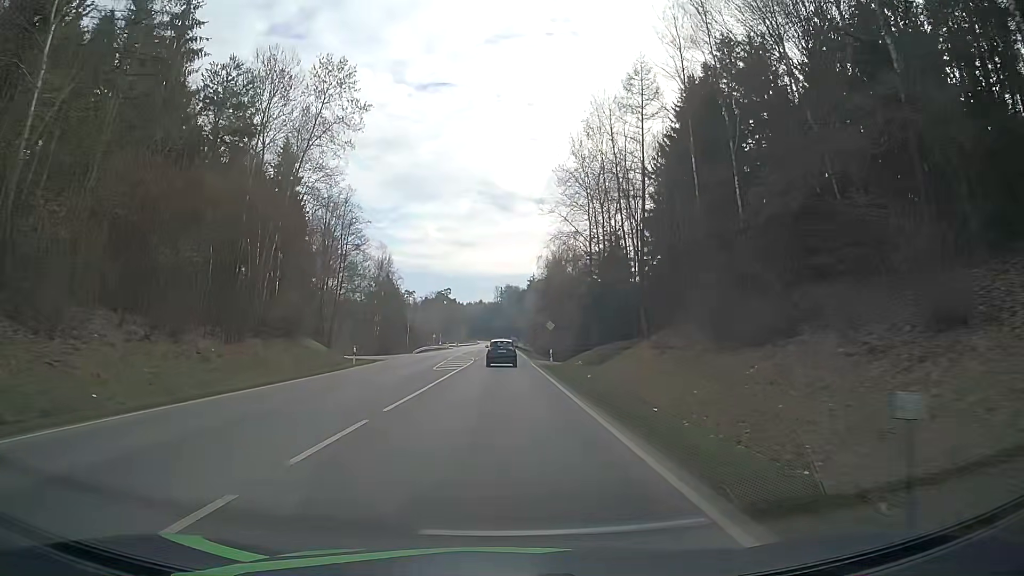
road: secondary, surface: asphalt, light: Day
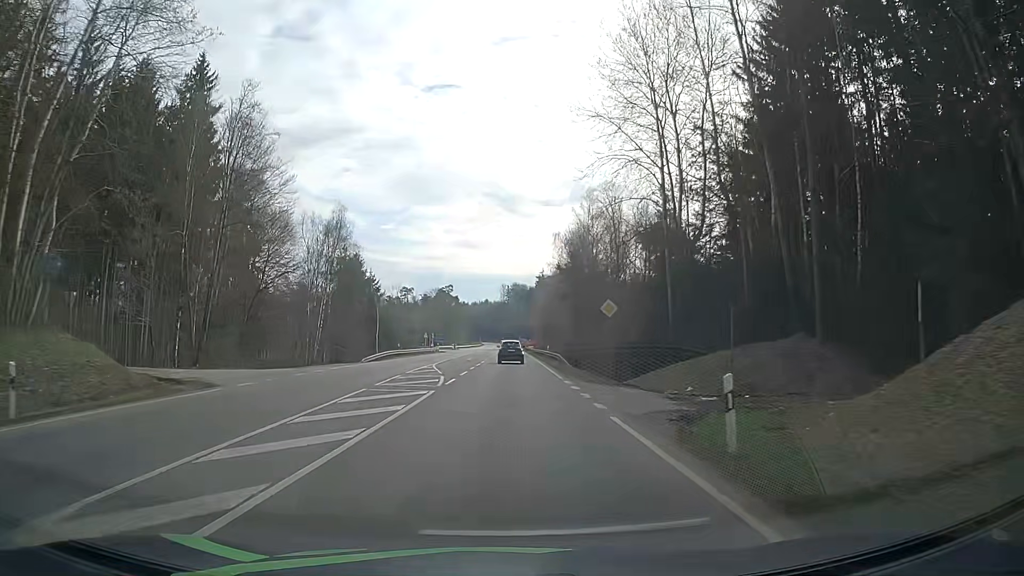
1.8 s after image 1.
(-0.1, +30.4) m; -1°
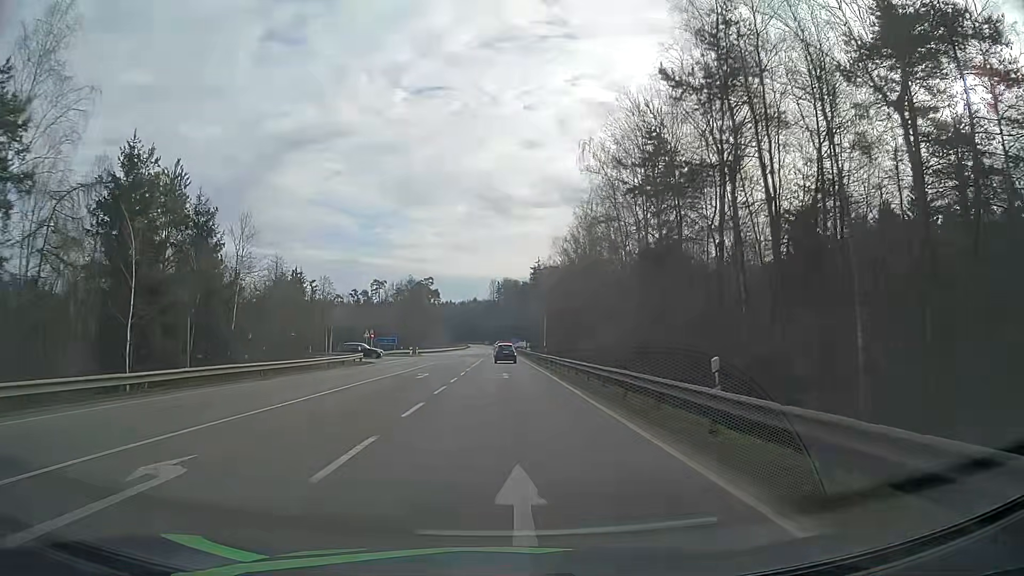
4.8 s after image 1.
(+0.4, +51.2) m; +1°
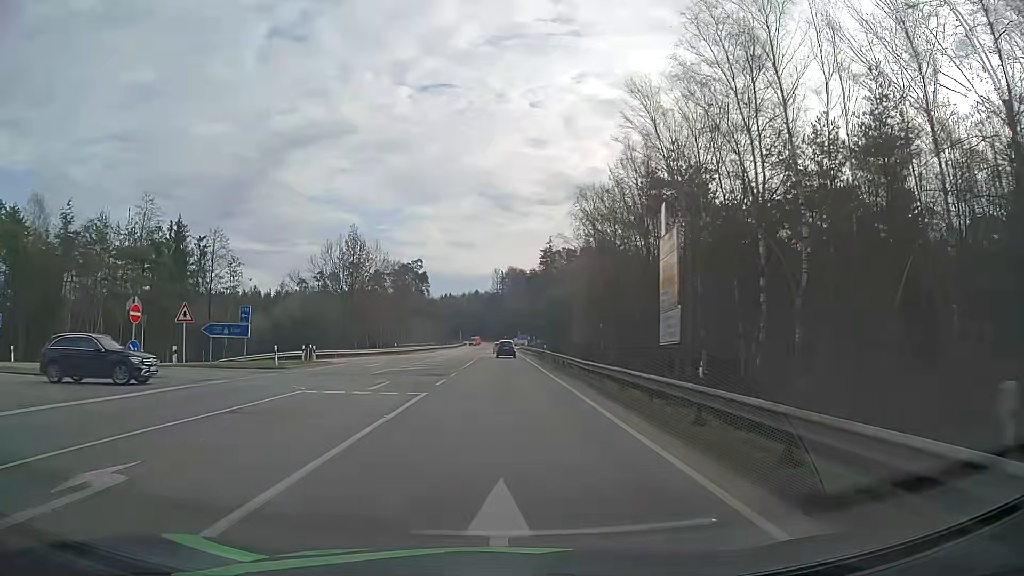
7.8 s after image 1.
(0.0, +51.4) m; 0°
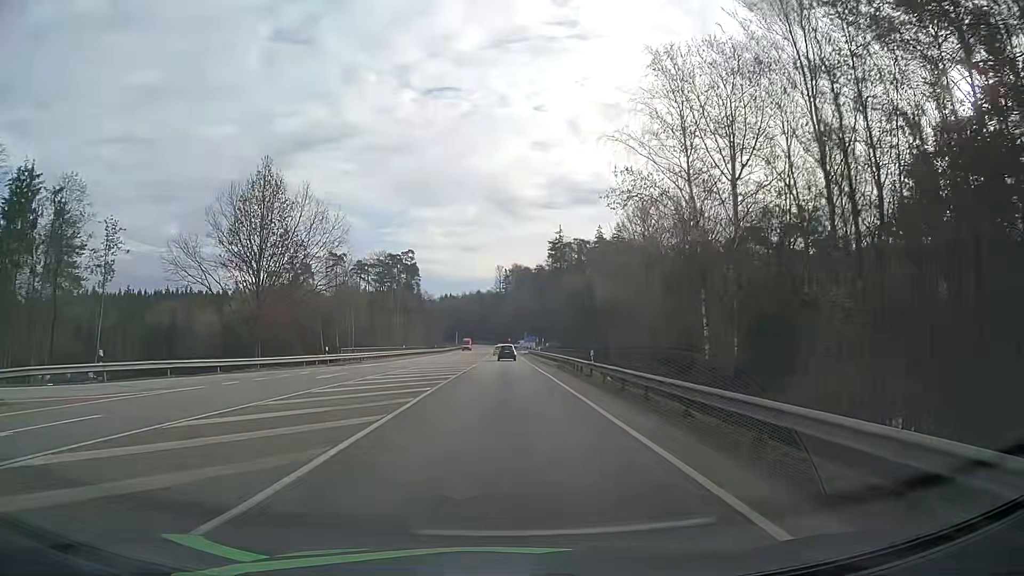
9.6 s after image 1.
(-0.3, +30.6) m; -1°
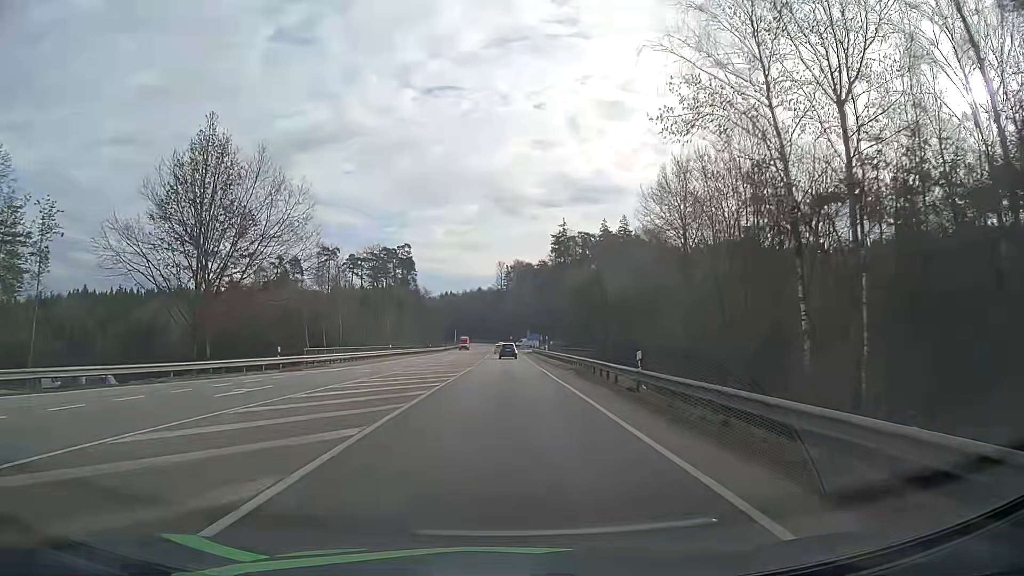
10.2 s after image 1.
(0.0, +10.1) m; -1°
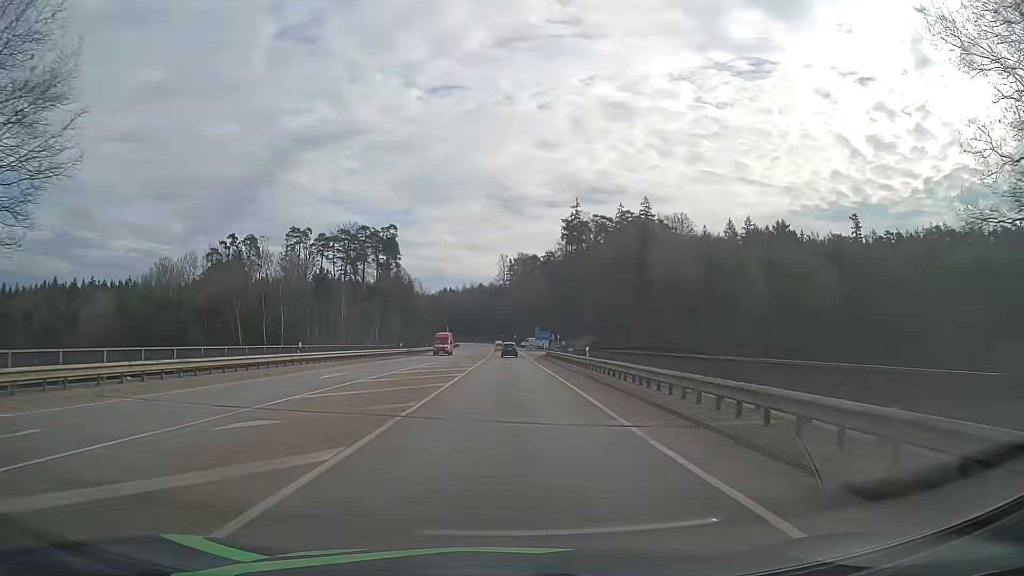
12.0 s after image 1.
(0.0, +30.1) m; 0°
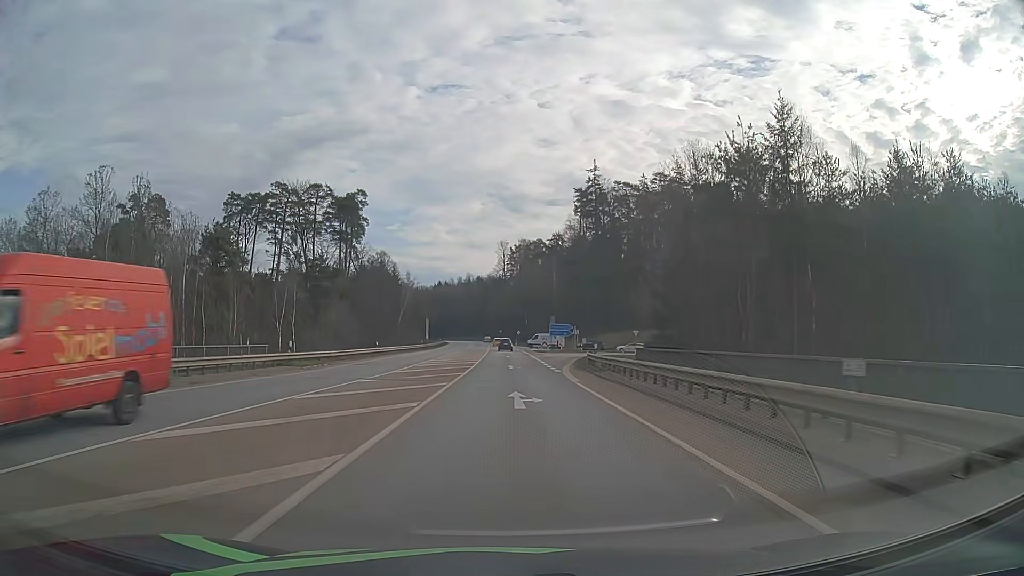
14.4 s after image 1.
(-0.1, +37.1) m; 0°
(0, +10) (0, +20) (+1, +30) (+1, +40) (+3, +50) (+4, +60) (+7, +69) (+11, +78) (+18, +85) (+27, +89) m
